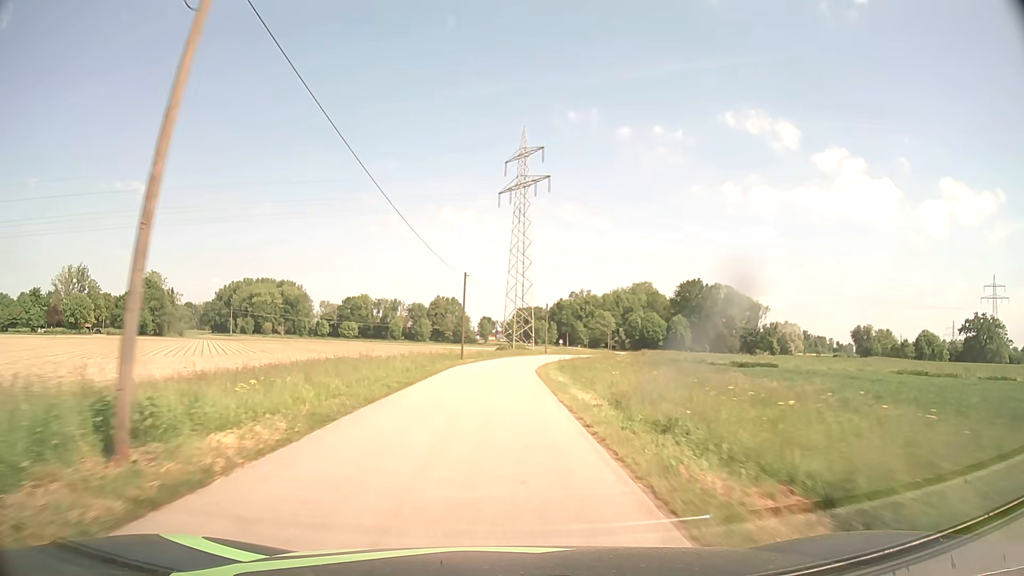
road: unclassified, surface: asphalt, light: Day
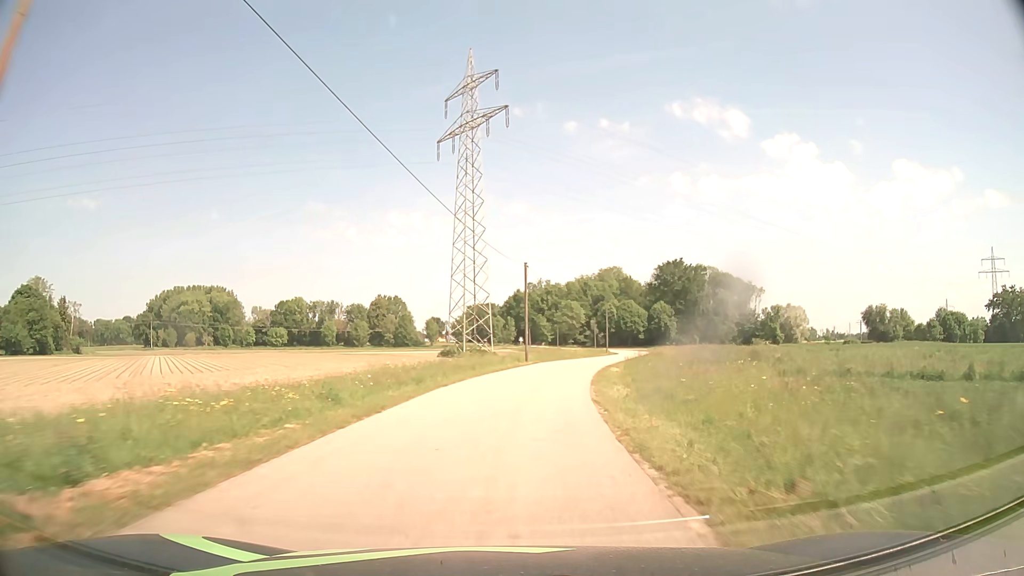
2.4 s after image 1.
(+0.4, +39.6) m; +3°
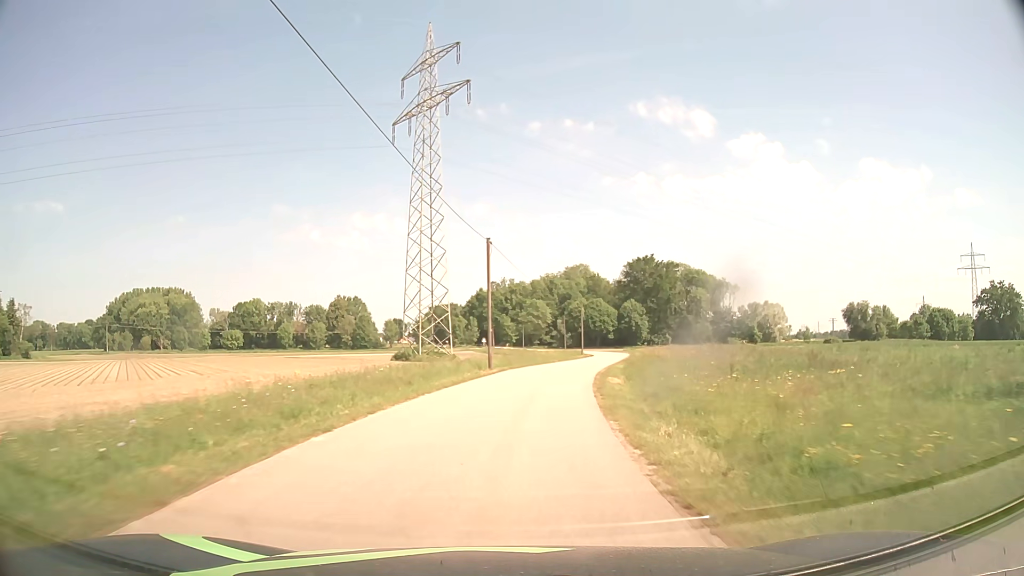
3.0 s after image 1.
(+0.3, +10.0) m; +3°
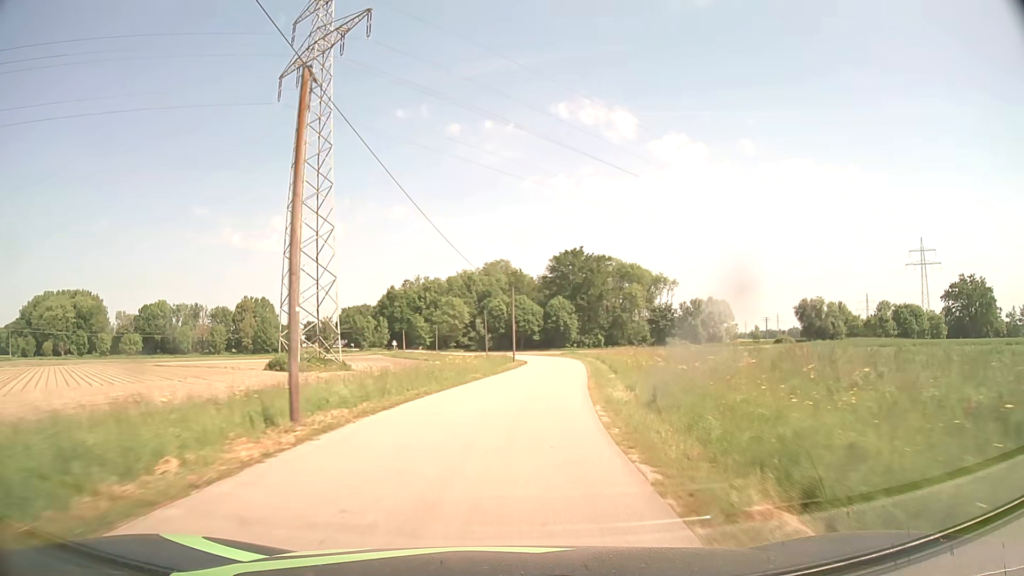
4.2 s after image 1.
(+1.1, +20.1) m; +7°
(0, +10) (+1, +20) (+2, +30) (+4, +40) (+5, +50) (+5, +60) (+5, +70) (+4, +80) (+2, +90) (-1, +99) m
